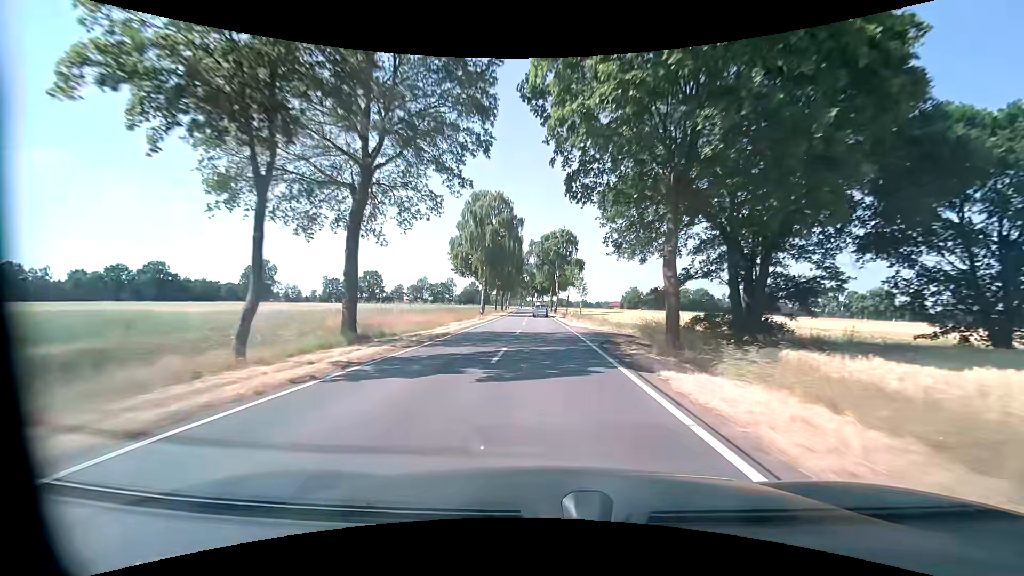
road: tertiary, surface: asphalt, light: Day
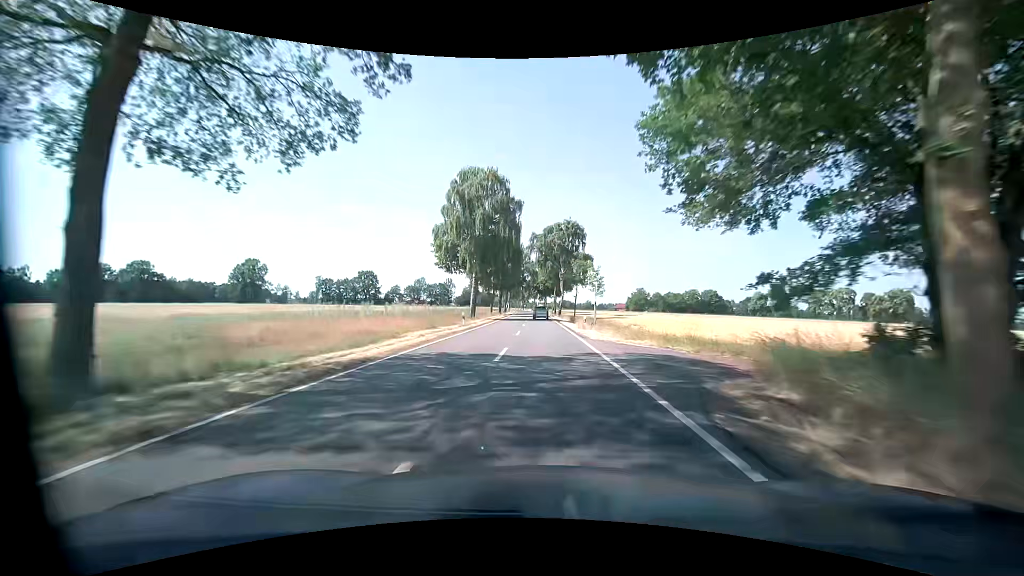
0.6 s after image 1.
(0.0, +11.4) m; 0°
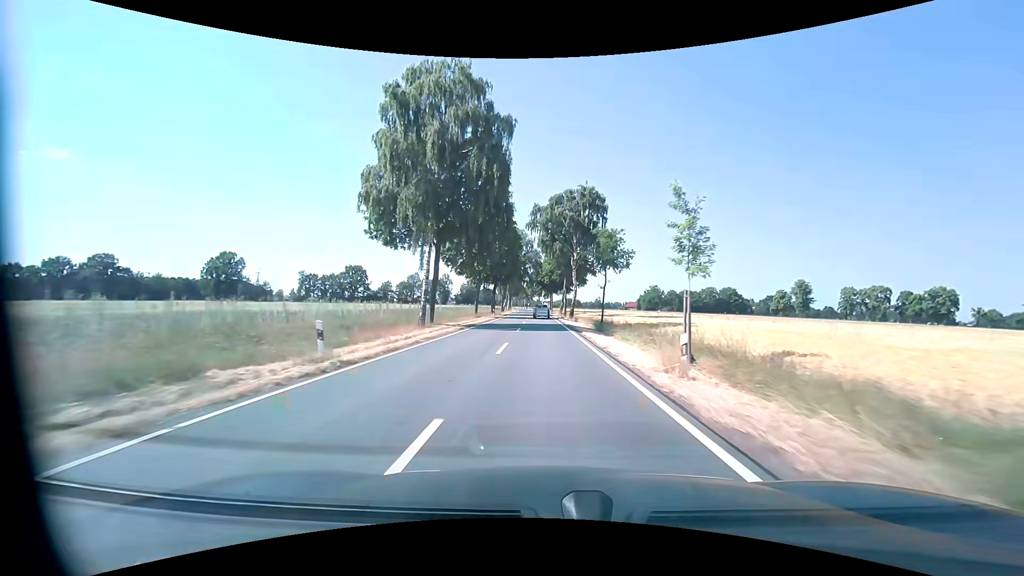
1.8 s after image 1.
(-0.1, +22.5) m; -1°
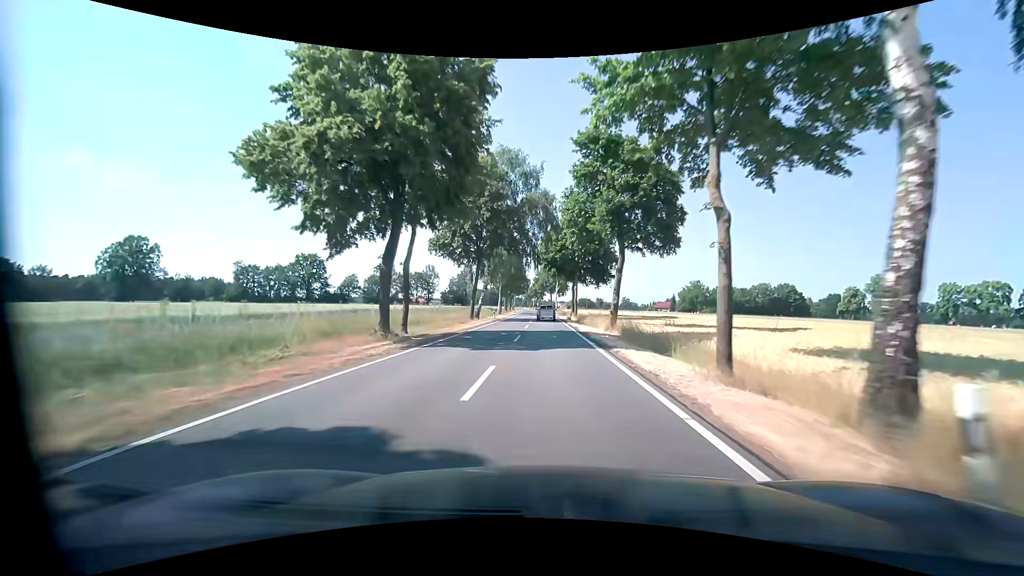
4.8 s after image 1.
(-0.4, +55.0) m; -1°
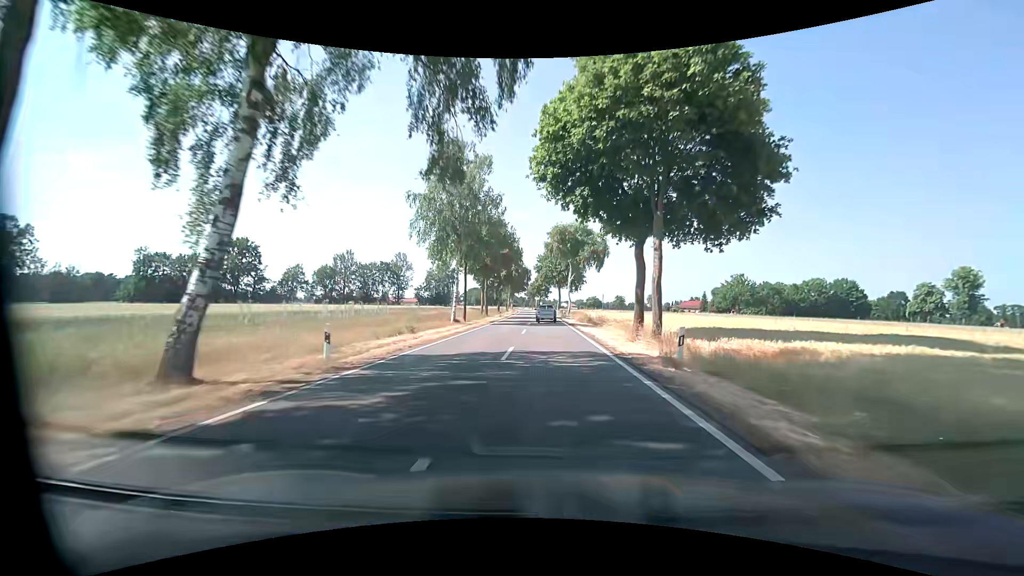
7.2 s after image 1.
(-0.2, +42.9) m; -1°
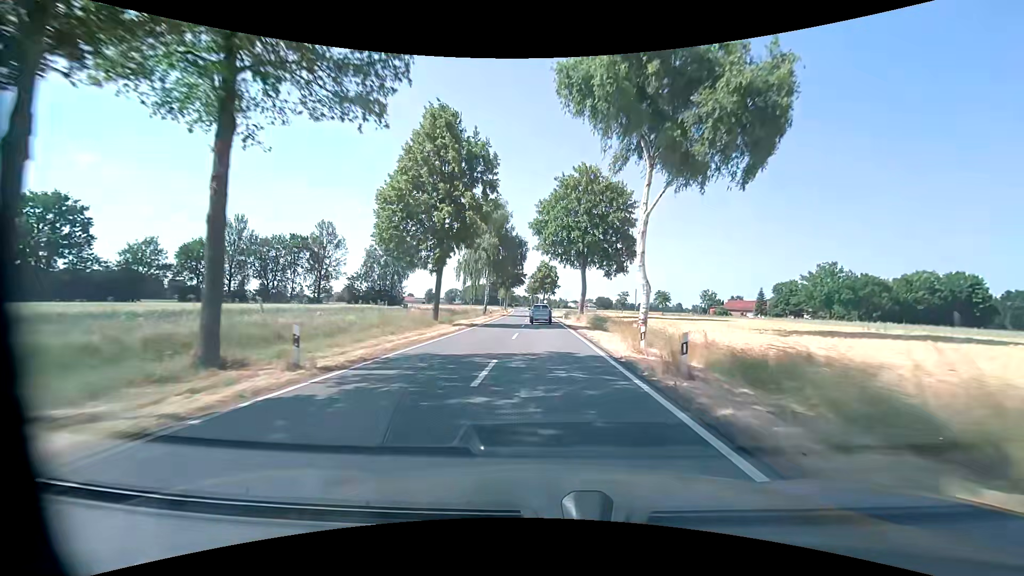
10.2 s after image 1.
(-0.1, +52.3) m; 0°
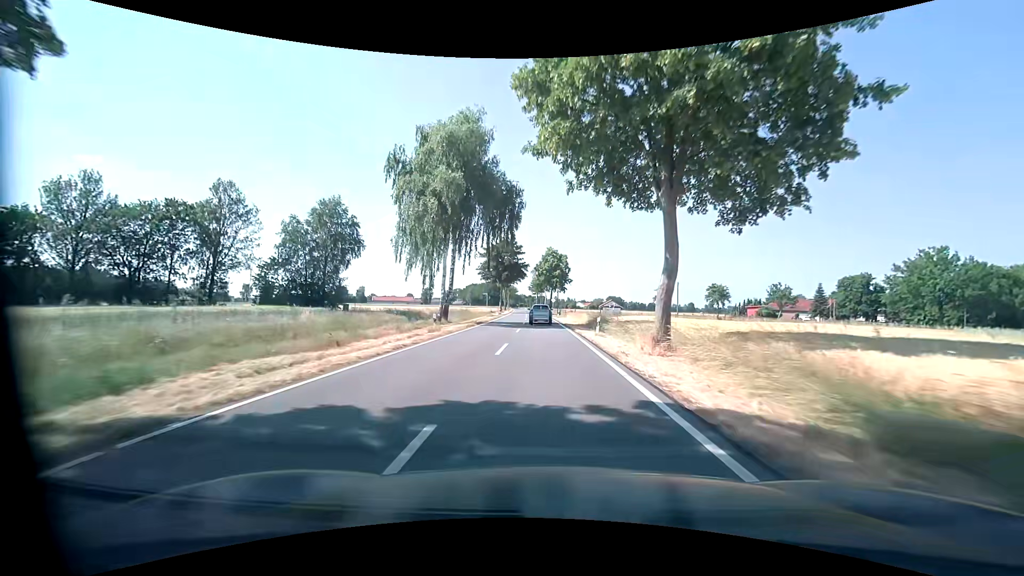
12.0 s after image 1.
(-0.2, +30.7) m; -1°
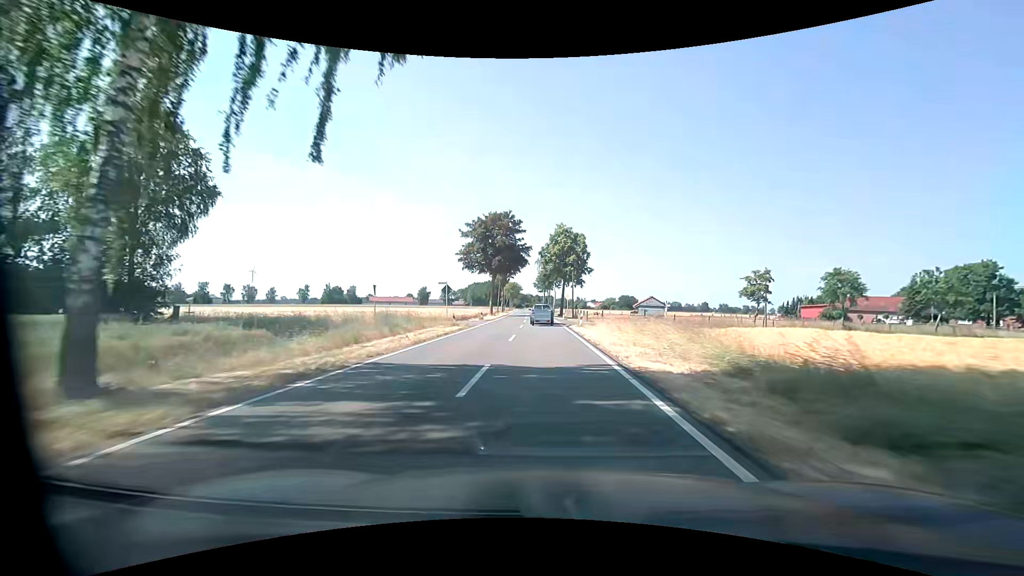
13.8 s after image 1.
(-0.2, +30.4) m; -1°
(0, +10) (0, +20) (0, +30) (0, +40) (-1, +50) (-1, +60) (-1, +70) (-2, +80) (-2, +90) (-3, +100) m
